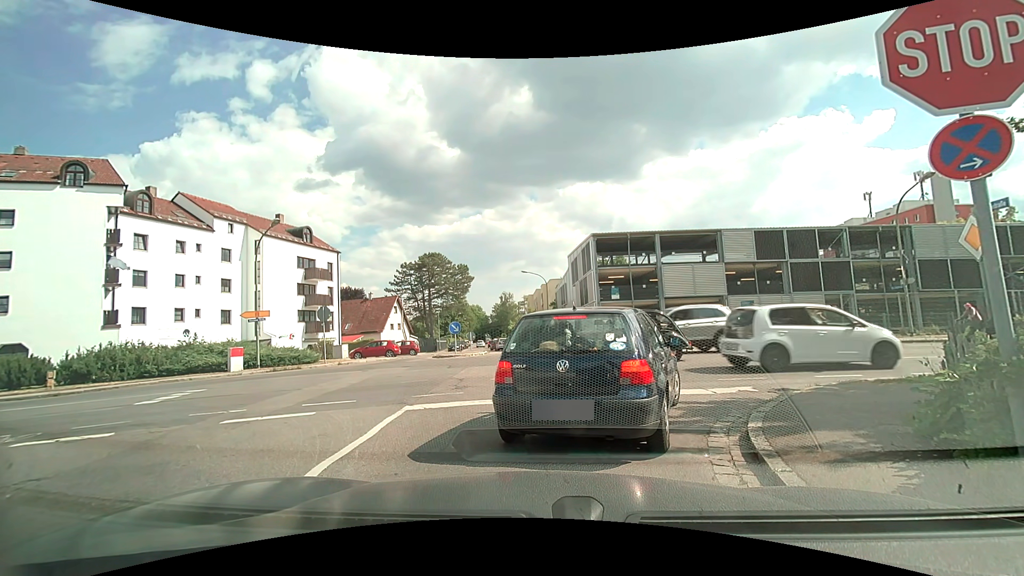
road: residential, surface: asphalt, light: Day
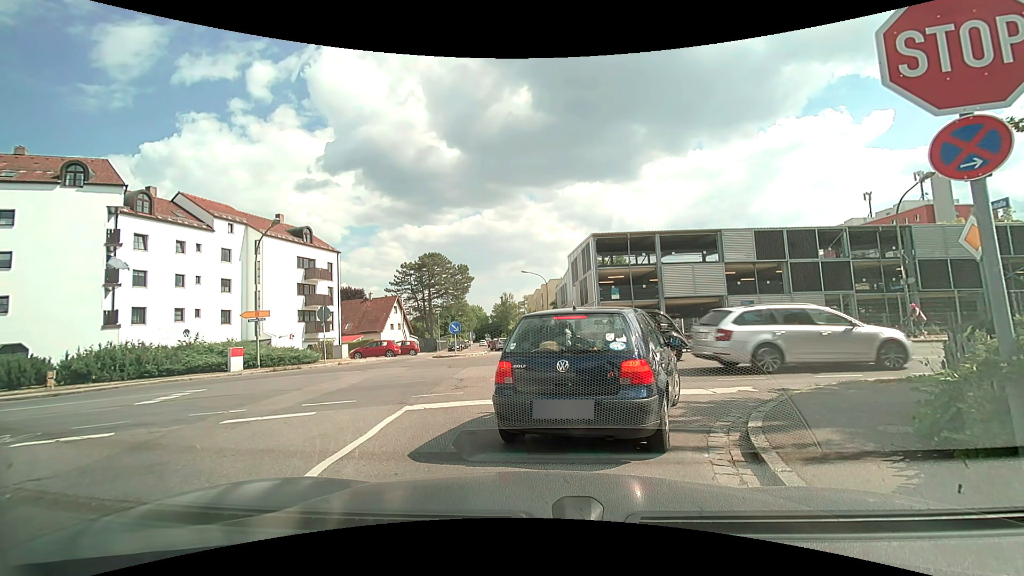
(0.0, 0.0) m; 0°
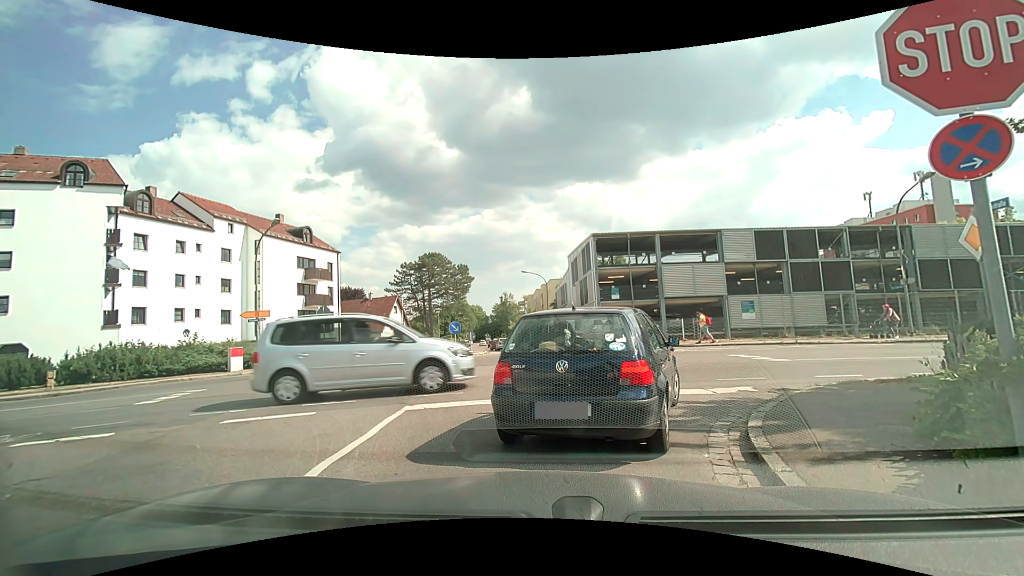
(0.0, 0.0) m; 0°
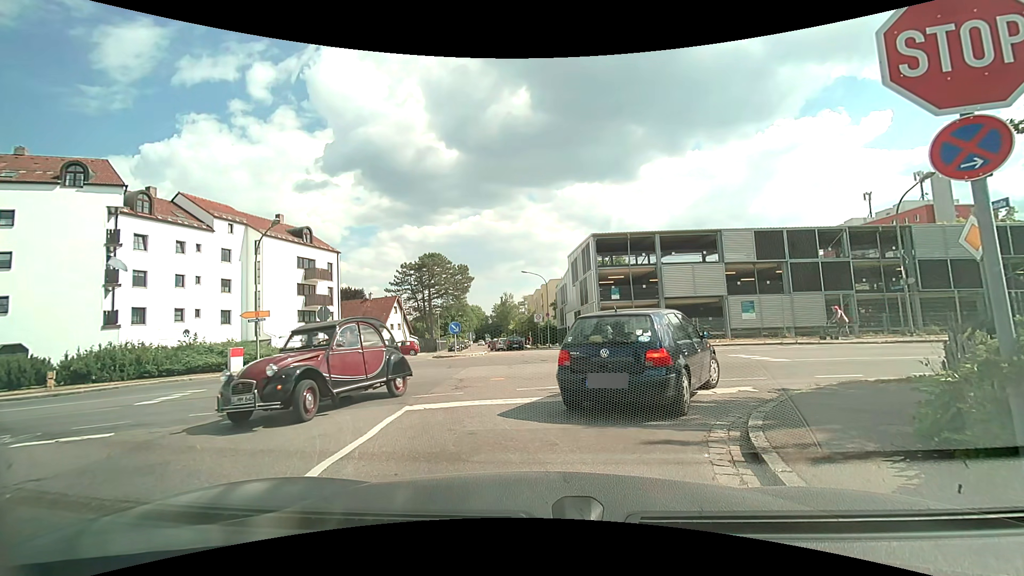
(0.0, 0.0) m; 0°
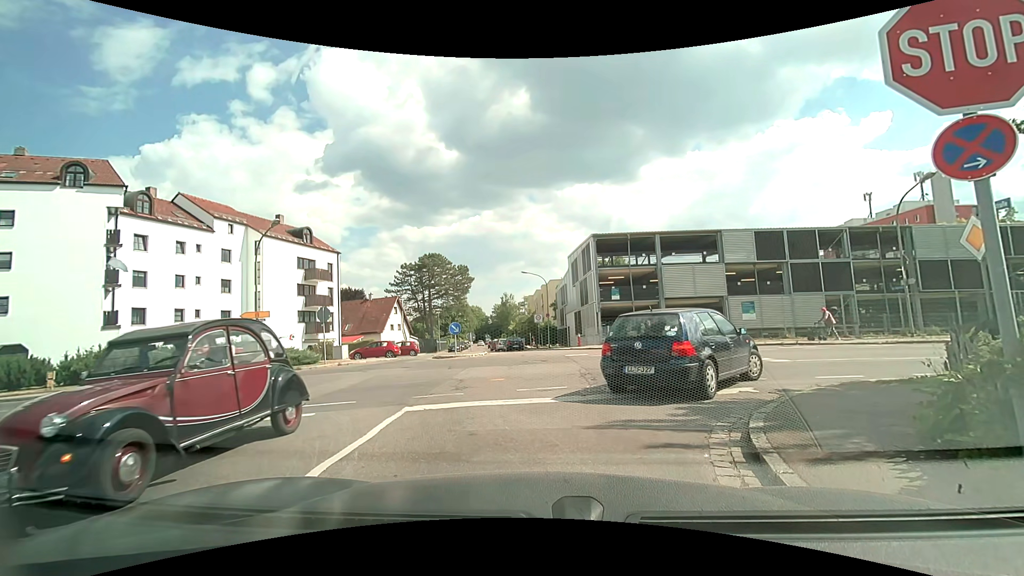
(0.0, 0.0) m; 0°
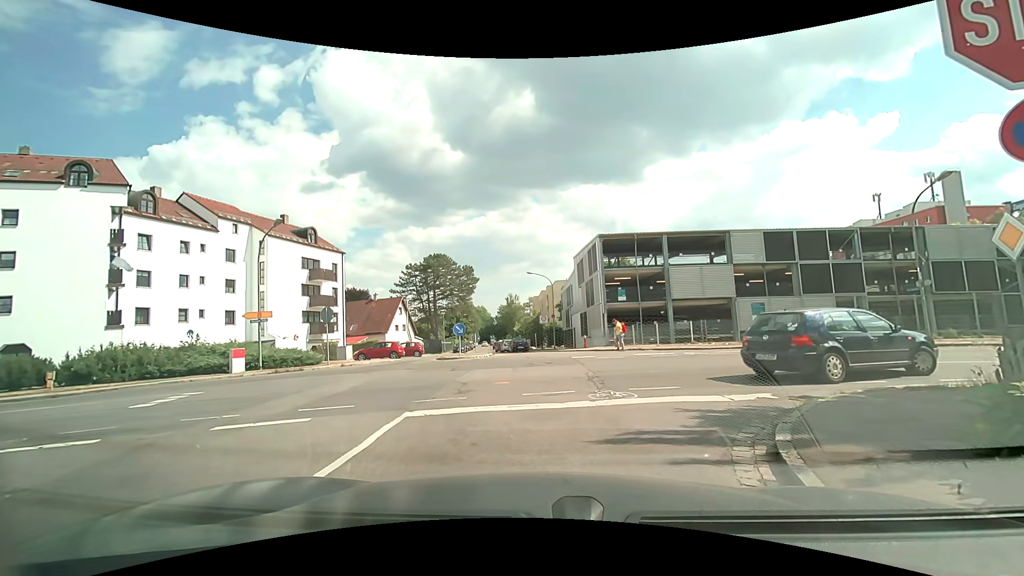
(0.0, +0.4) m; 0°
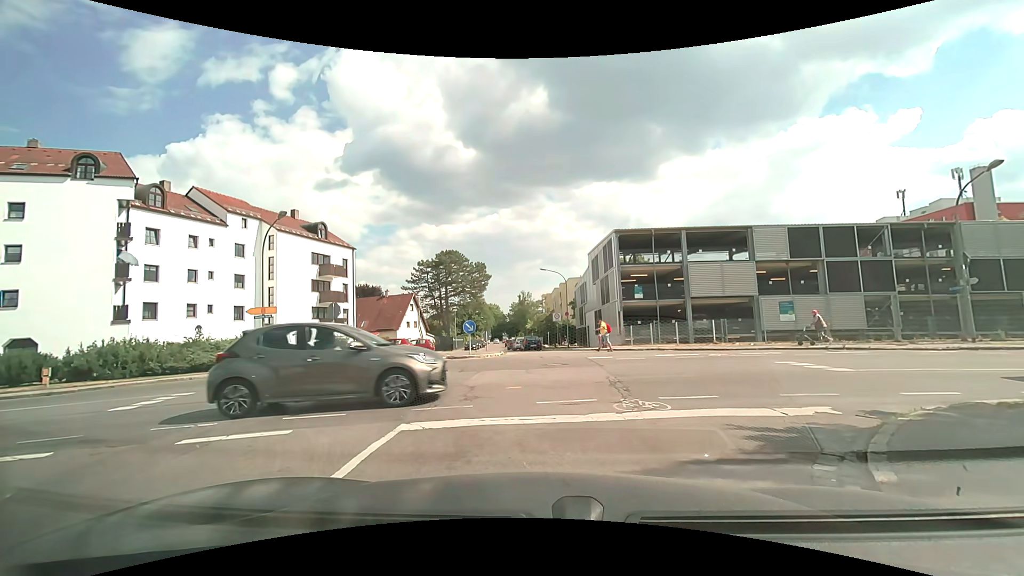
(0.0, +1.2) m; 0°
